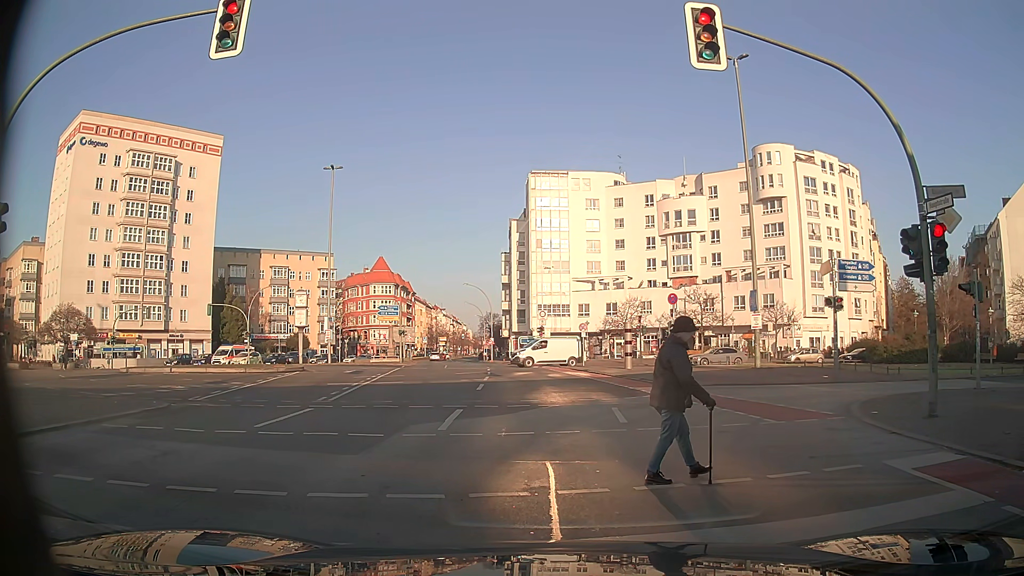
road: tertiary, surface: asphalt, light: Day
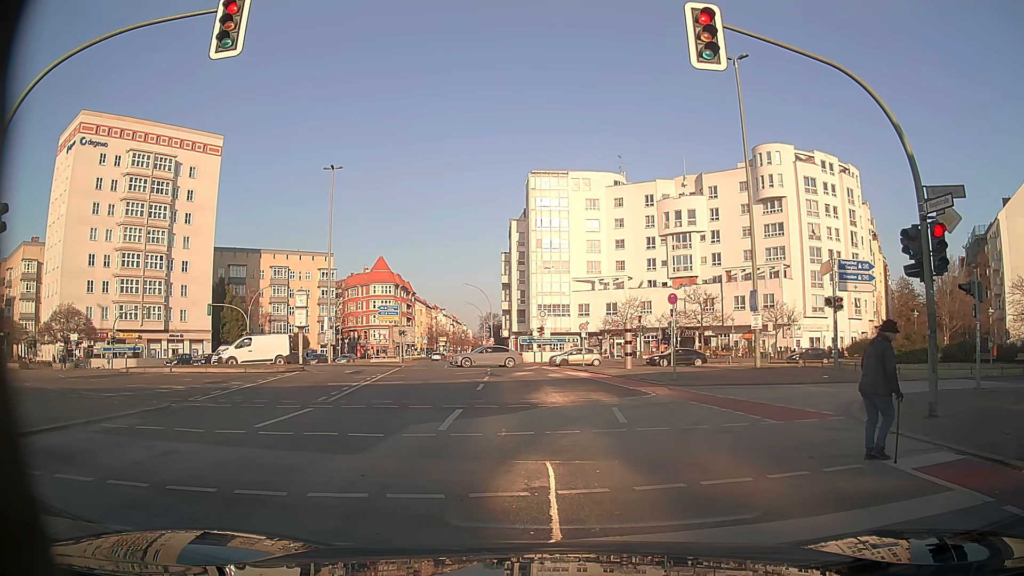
(0.0, 0.0) m; 0°
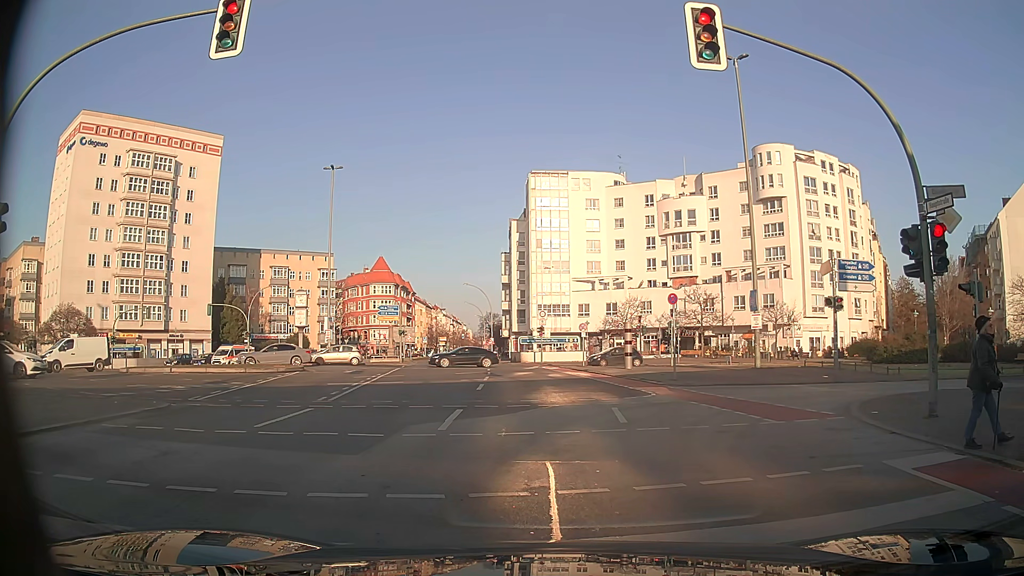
(0.0, 0.0) m; 0°
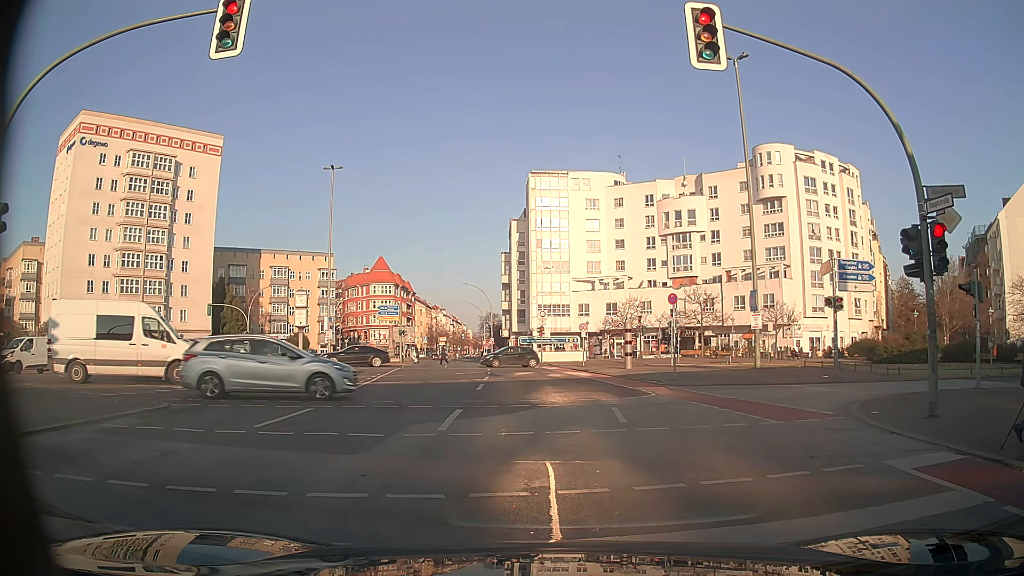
(0.0, 0.0) m; 0°
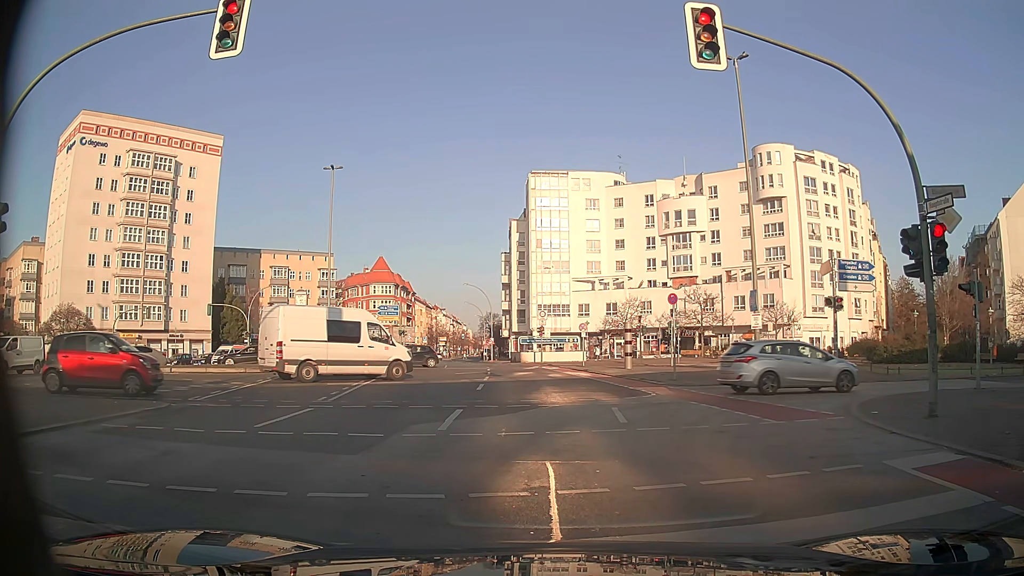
(0.0, 0.0) m; 0°
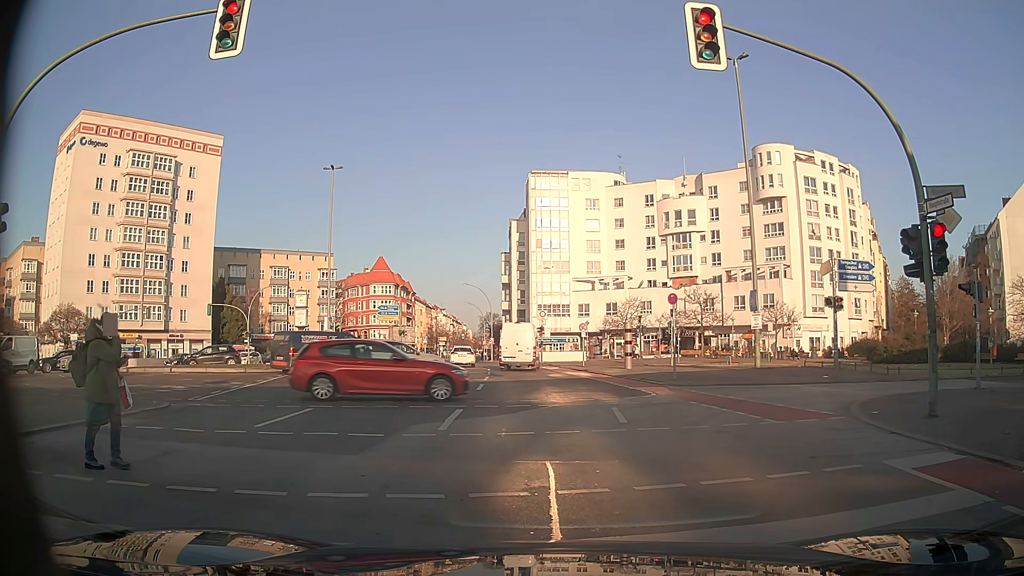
(0.0, 0.0) m; 0°
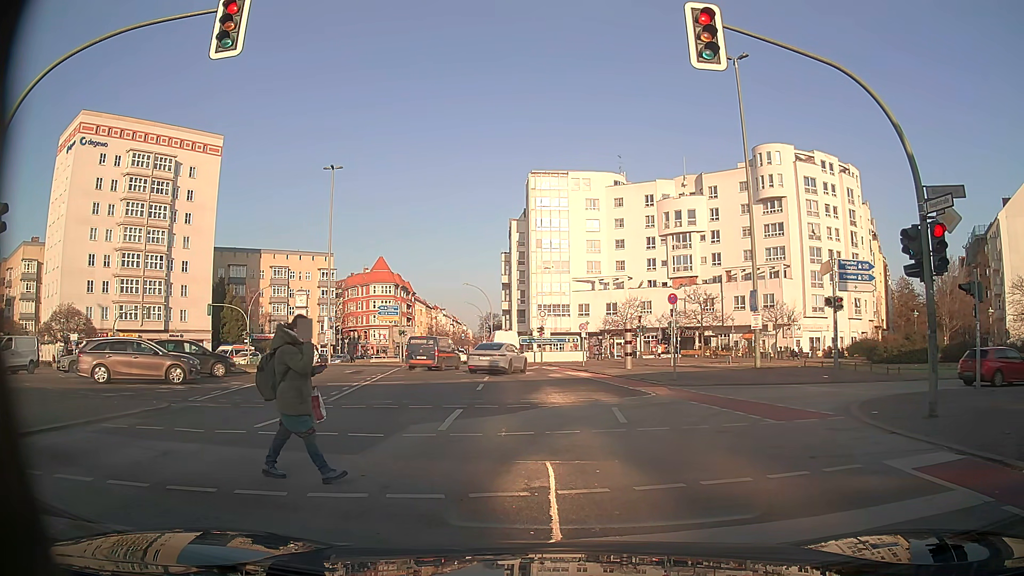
(0.0, 0.0) m; 0°
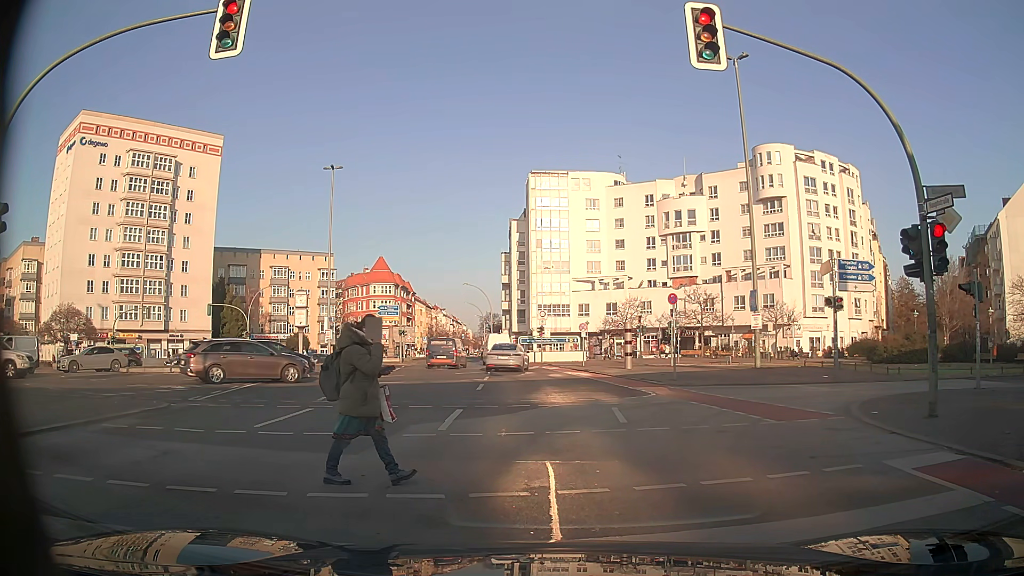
(0.0, 0.0) m; 0°
(0, +10) (0, +20) (-1, +30) (-2, +40) (-3, +50) (-5, +60) (-6, +70) (-8, +79) (-10, +89) (-11, +99) m
